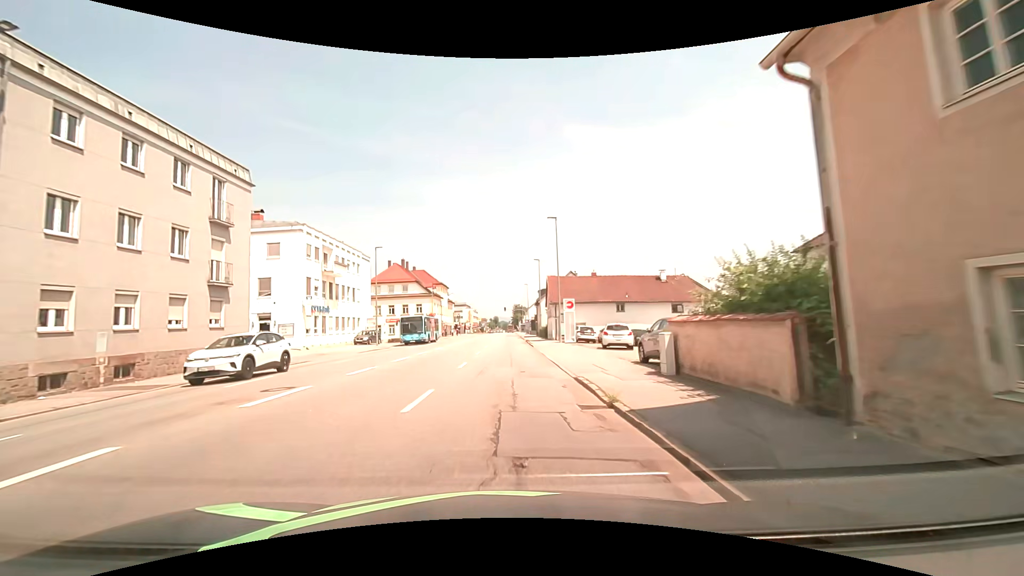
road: tertiary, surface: asphalt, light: Day
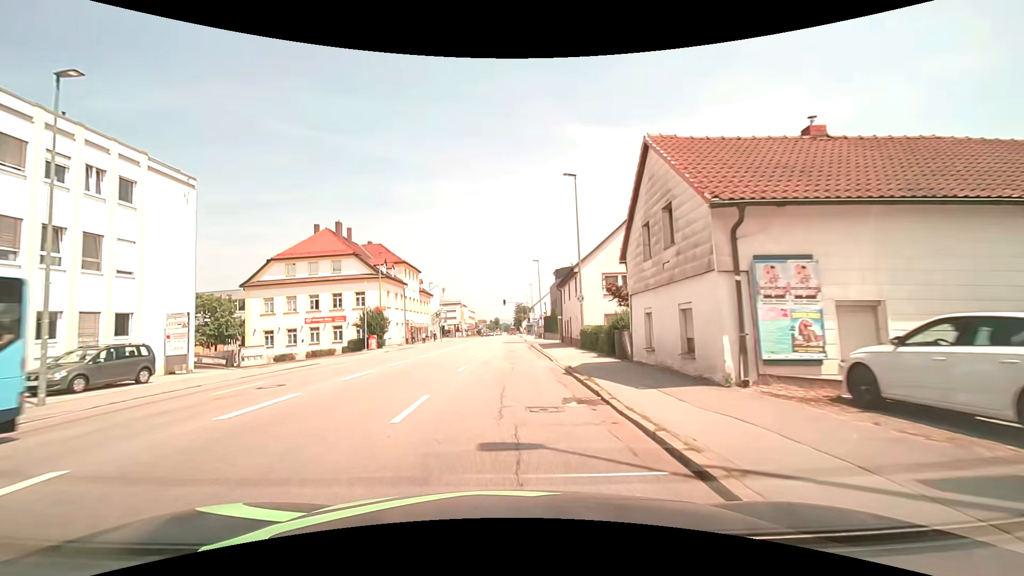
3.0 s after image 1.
(+0.2, +37.0) m; 0°
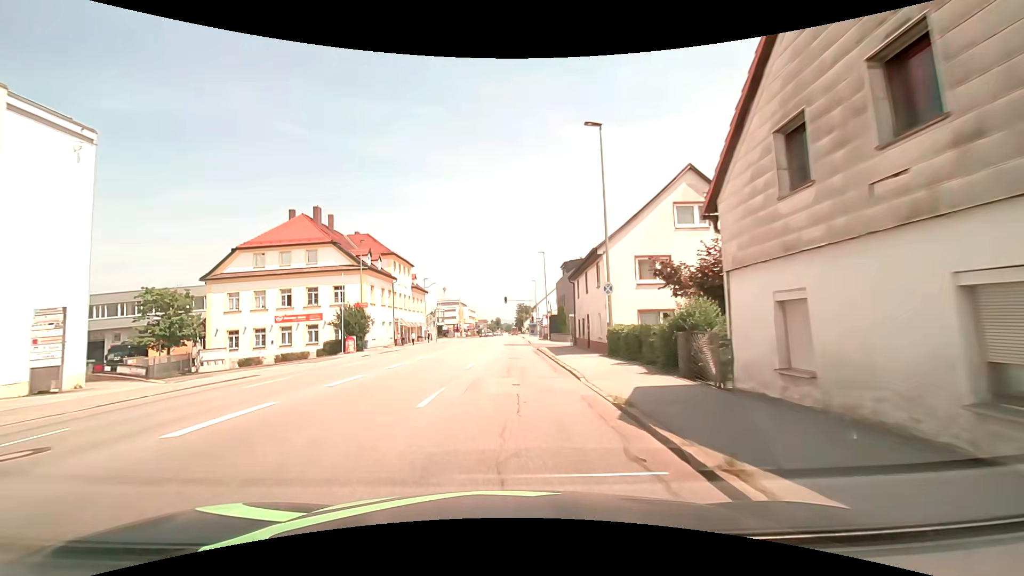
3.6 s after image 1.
(0.0, +7.5) m; 0°
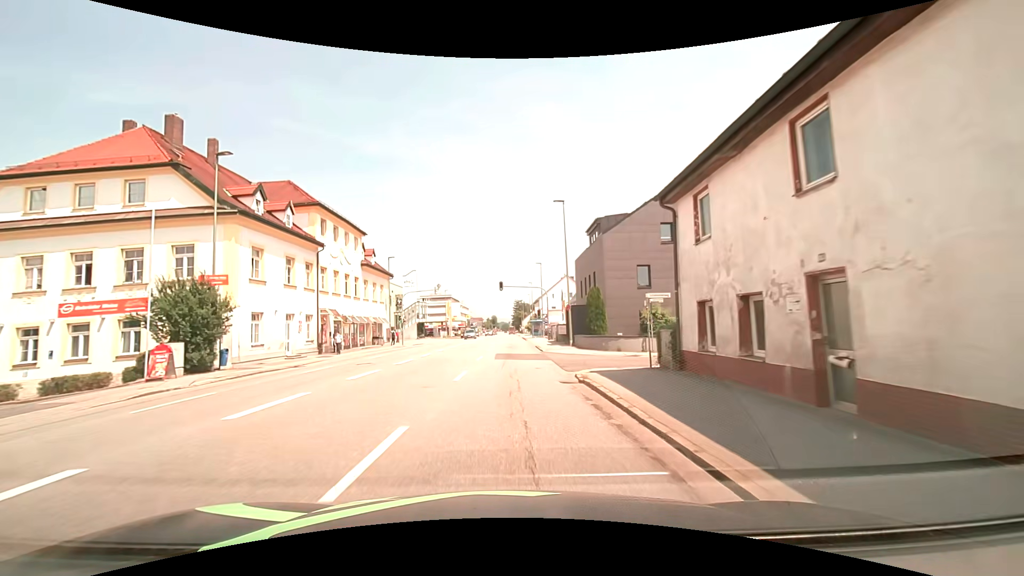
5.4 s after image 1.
(+0.1, +22.6) m; 0°
(0, +10) (0, +20) (0, +30) (0, +40) (+1, +50) (+1, +60) (+1, +70) (+1, +80) (+1, +90) (+1, +100) m
